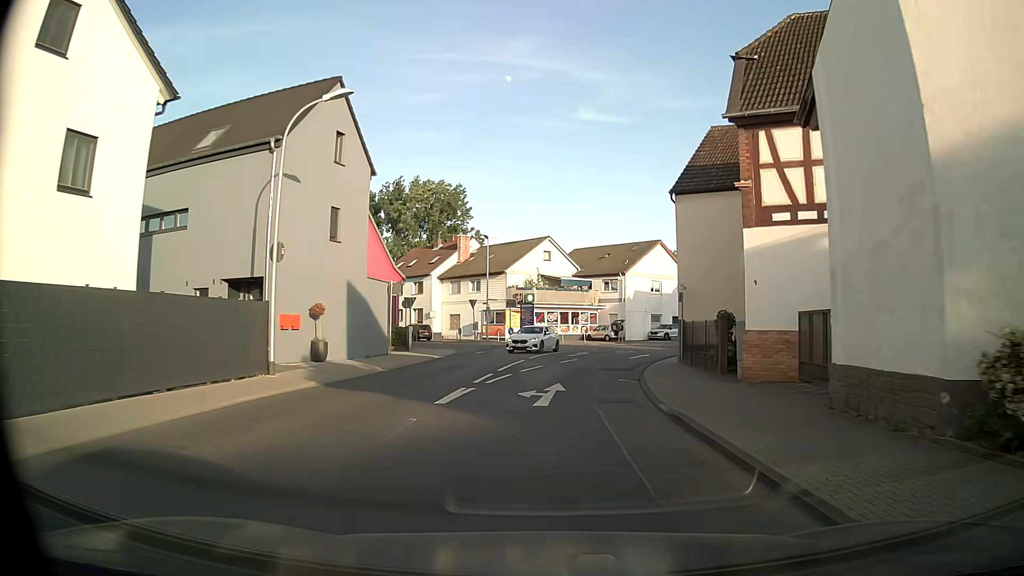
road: tertiary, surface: asphalt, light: Day
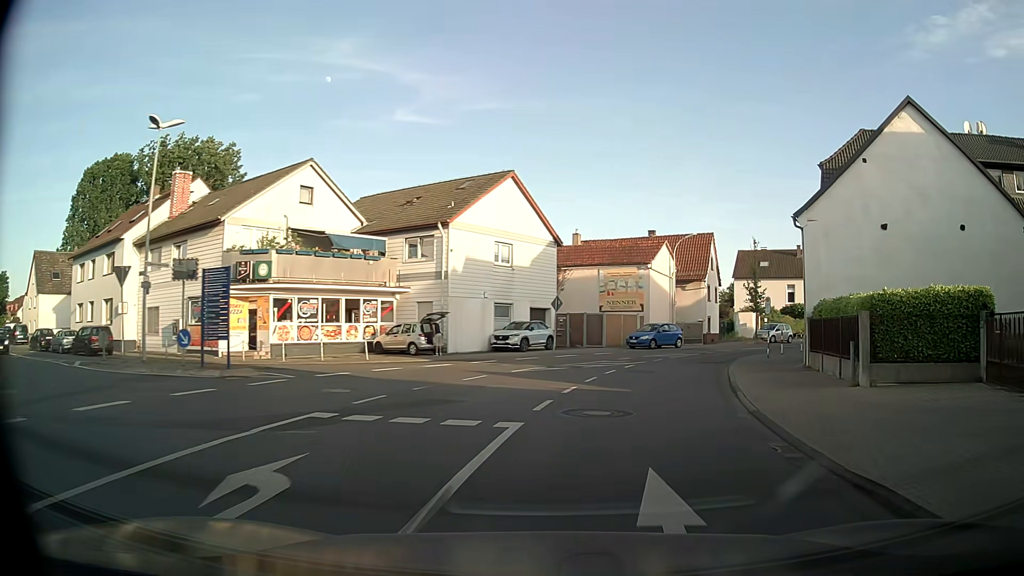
(+2.5, +30.3) m; +15°
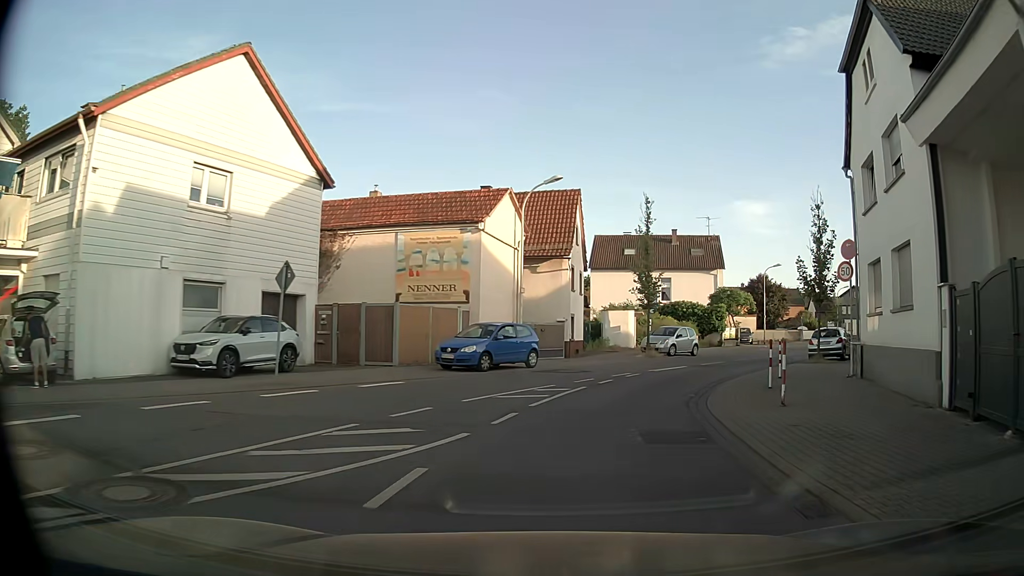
(+2.6, +17.8) m; +15°
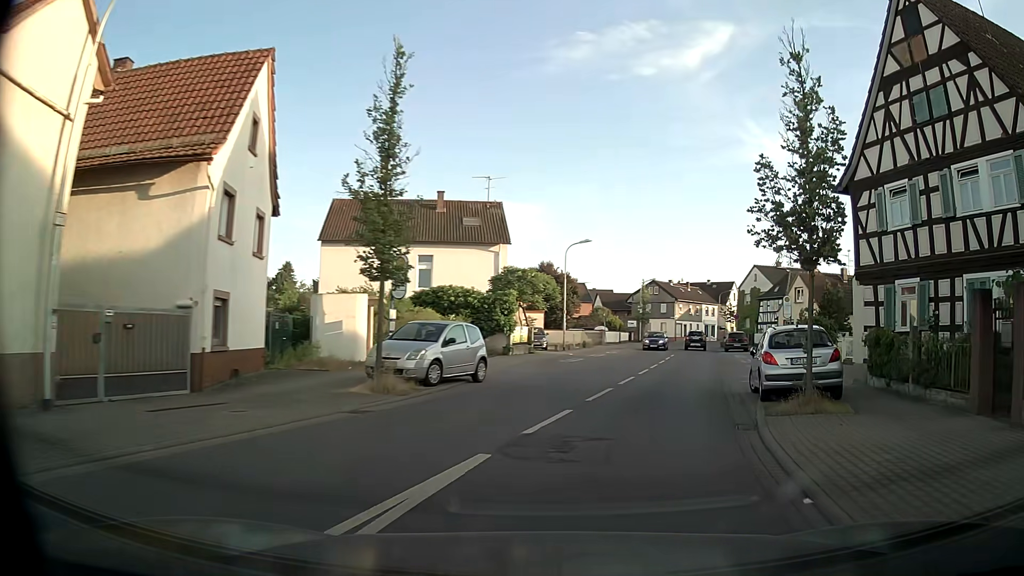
(+2.6, +17.7) m; +19°
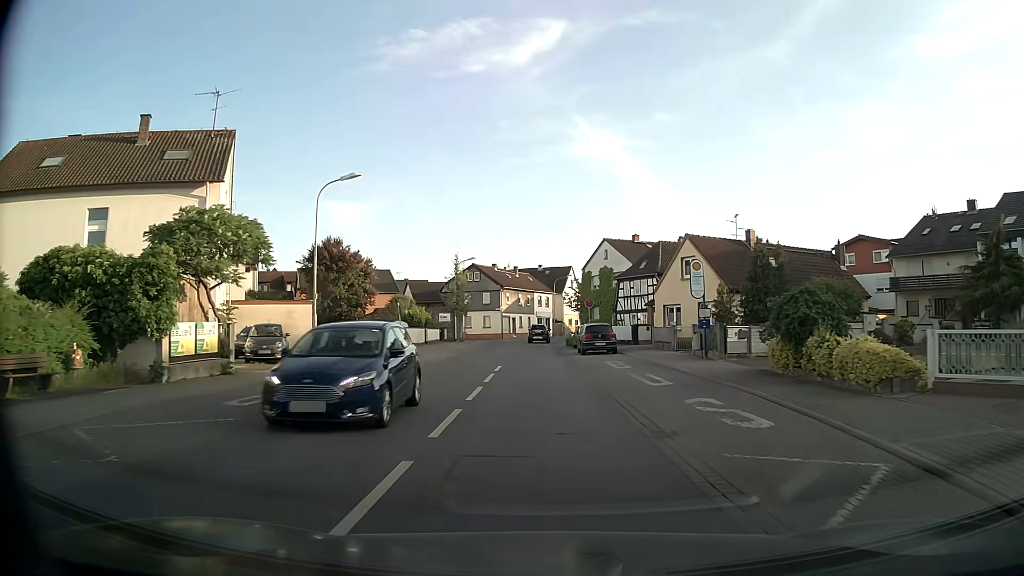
(+3.4, +18.1) m; +16°
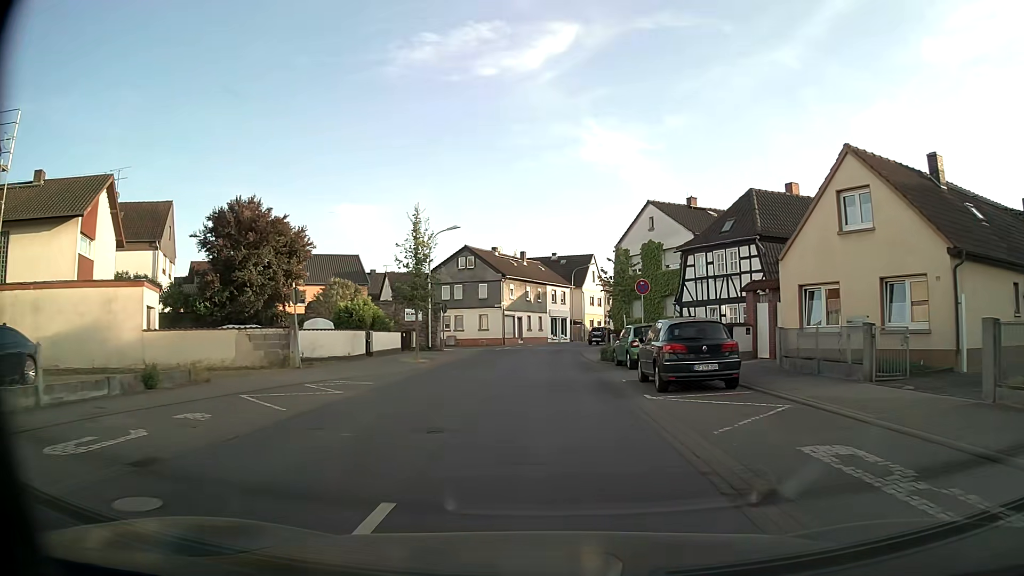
(-0.2, +19.7) m; -1°
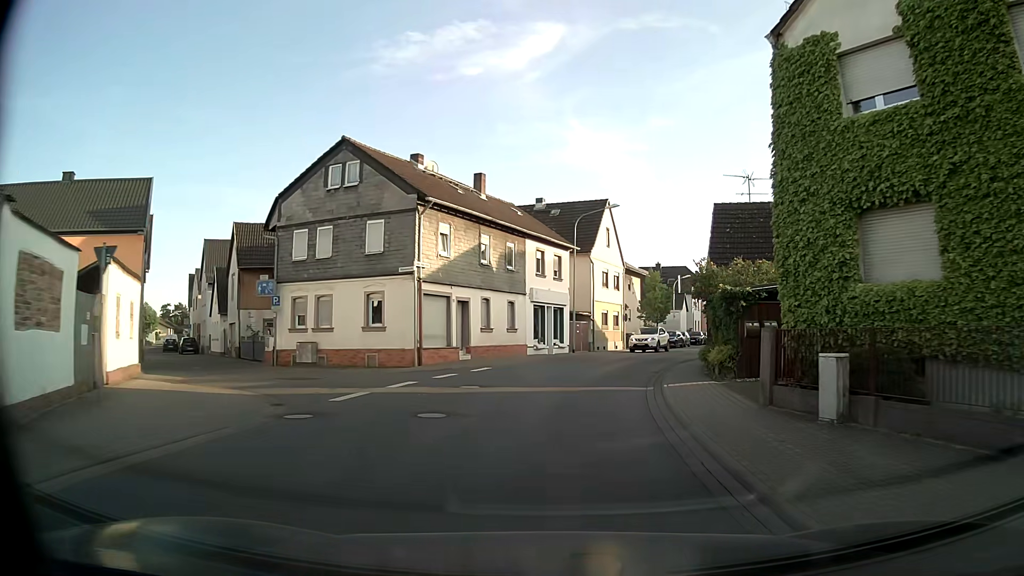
(0.0, +34.1) m; +1°
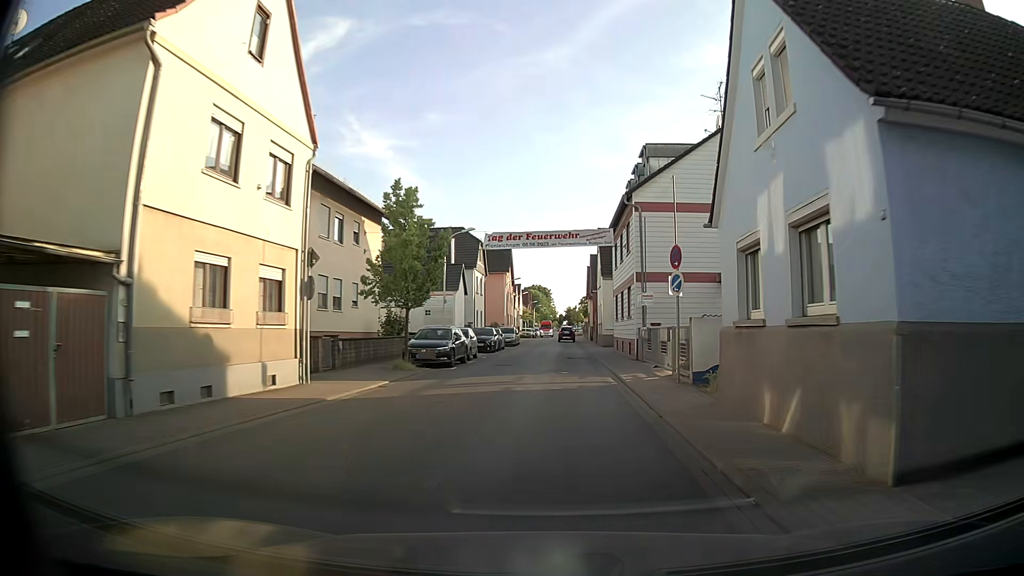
(+5.1, +32.0) m; +19°
(0, +10) (+1, +20) (+1, +30) (+2, +40) (+2, +50) (+2, +60) (+3, +70) (+3, +80) (+4, +90) (+4, +100) m
